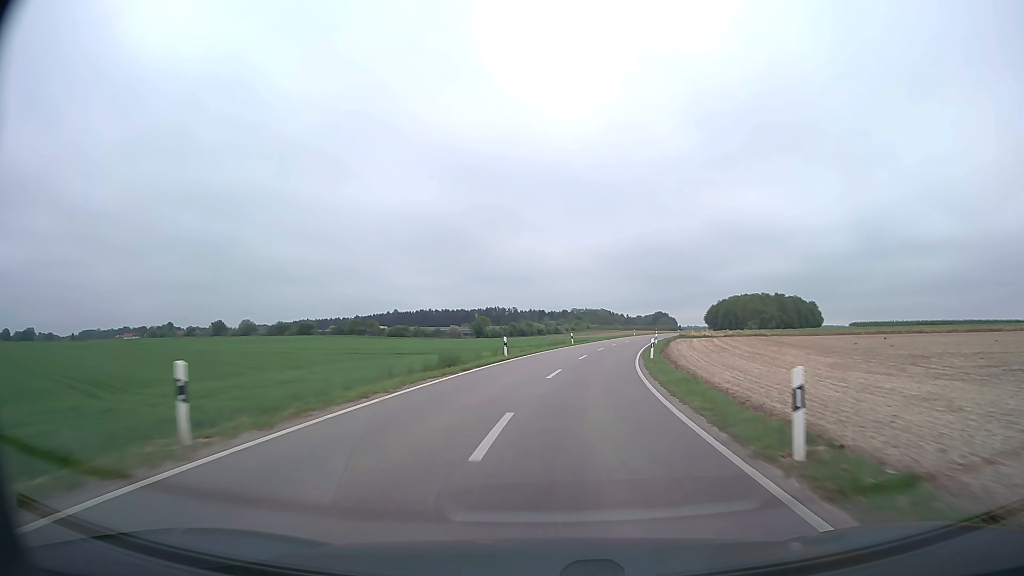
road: unclassified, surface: asphalt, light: Day
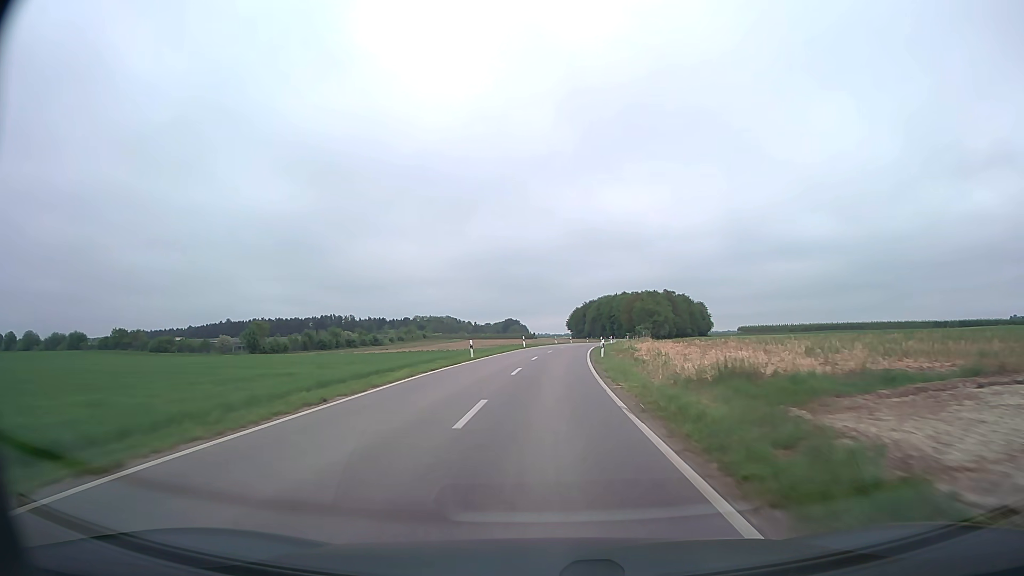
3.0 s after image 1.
(+10.1, +69.0) m; +13°
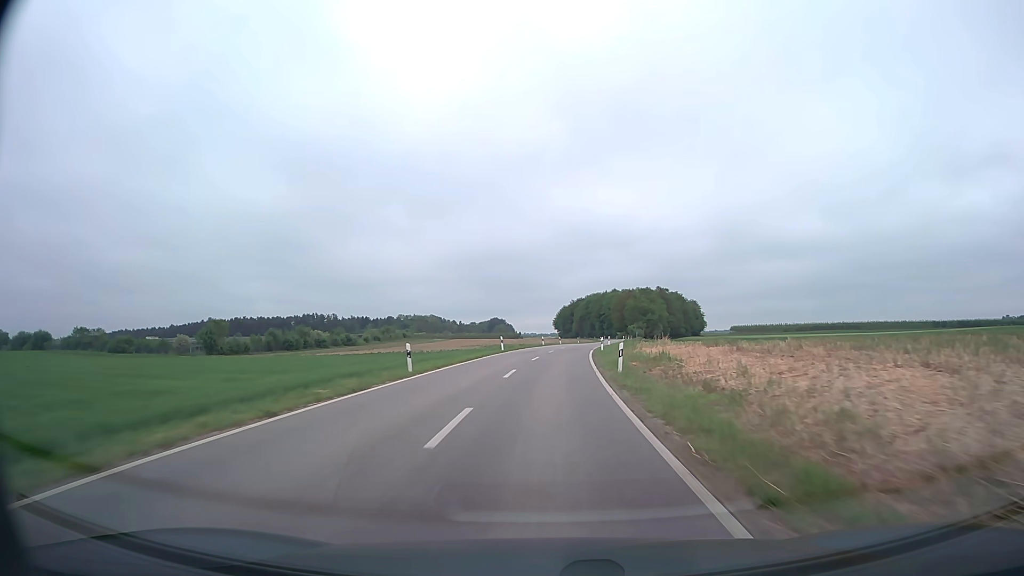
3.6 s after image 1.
(+0.2, +13.9) m; +1°
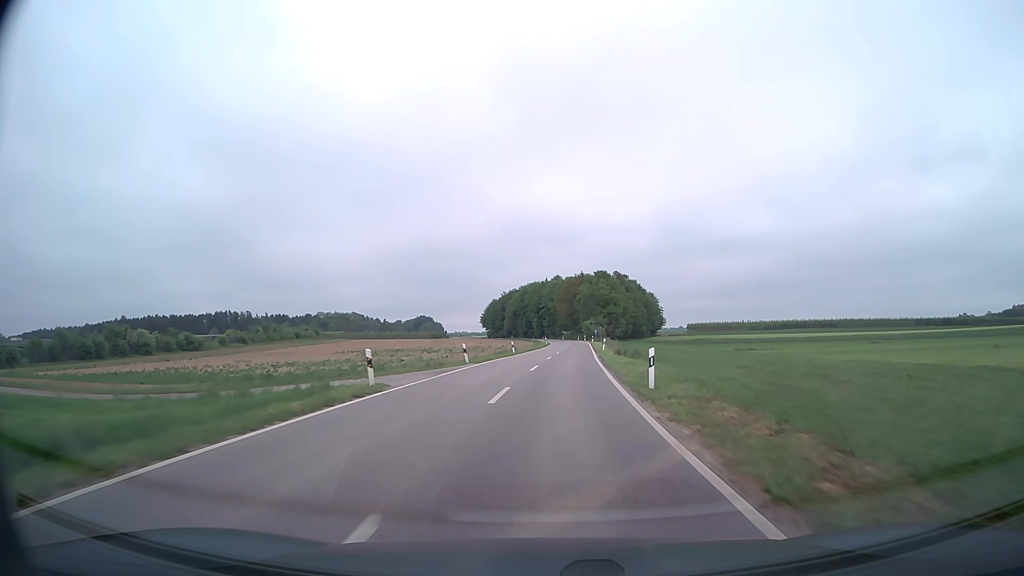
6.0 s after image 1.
(+2.4, +55.0) m; +6°
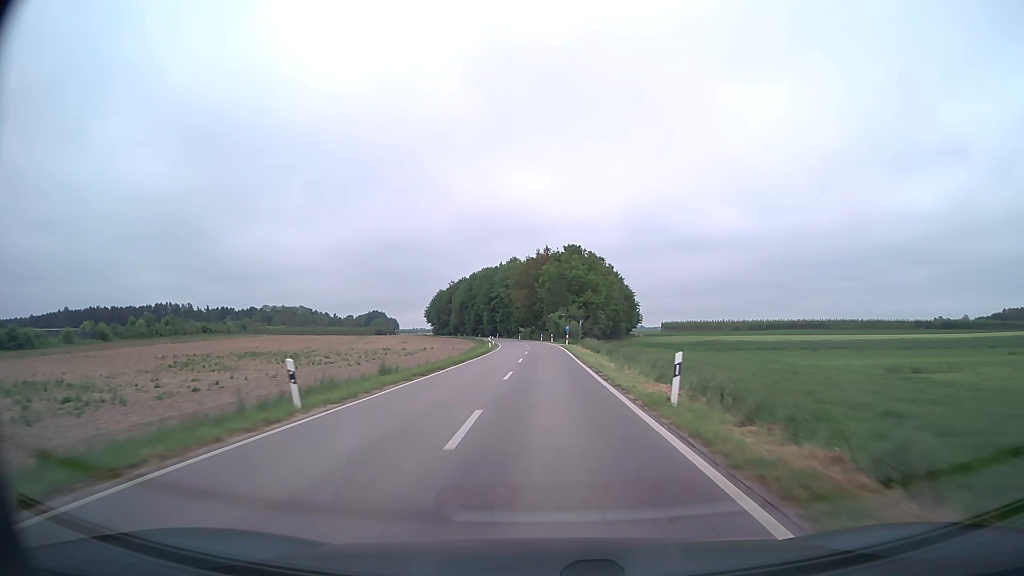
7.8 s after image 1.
(+1.6, +41.2) m; +4°
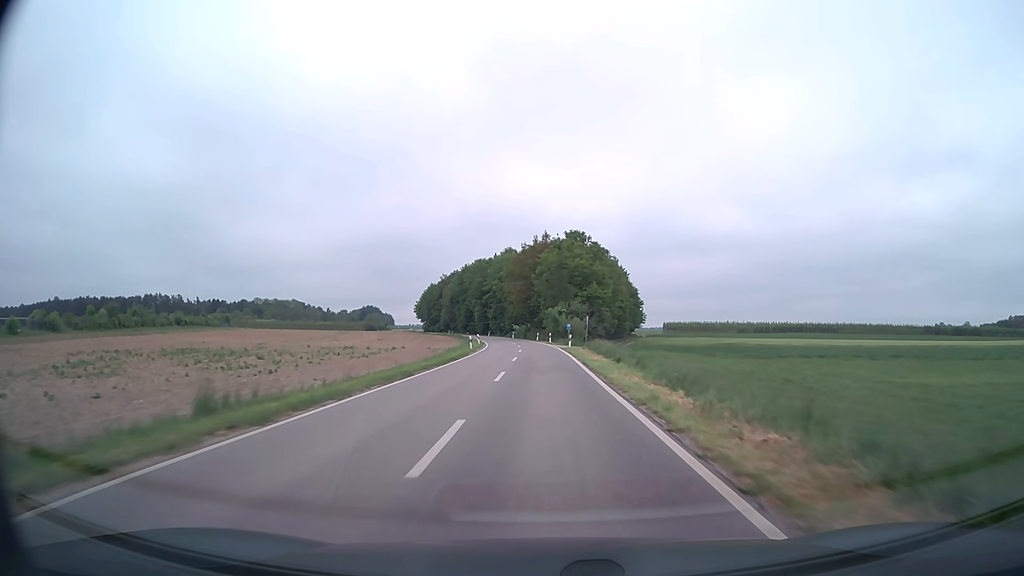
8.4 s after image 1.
(0.0, +13.8) m; 0°
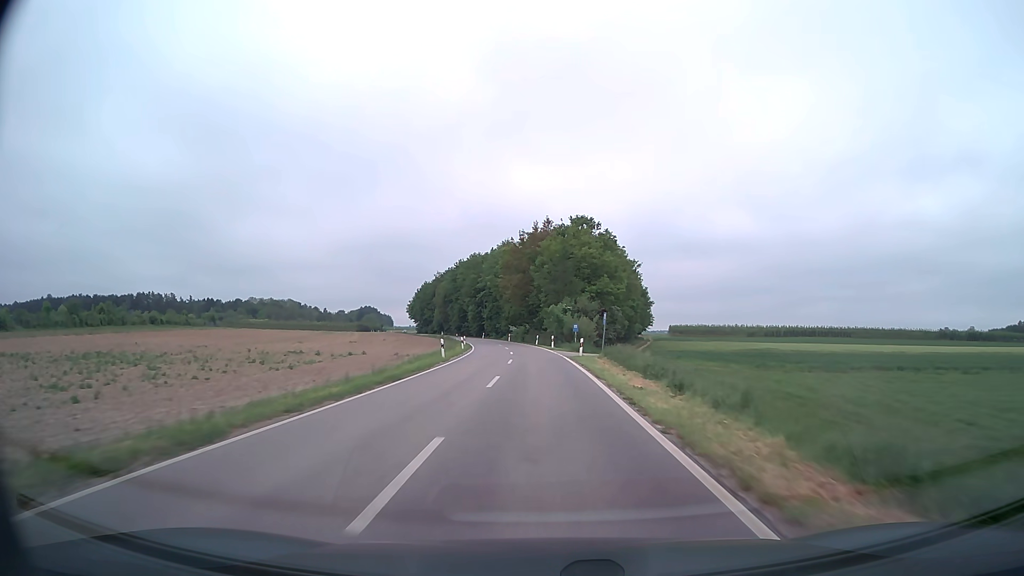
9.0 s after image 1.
(0.0, +13.8) m; 0°
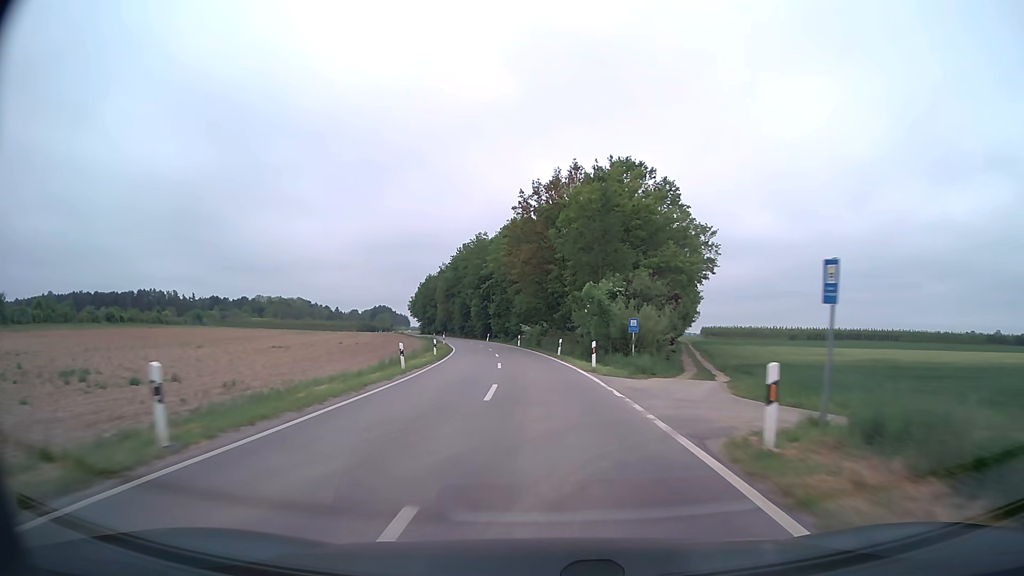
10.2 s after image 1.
(-0.3, +27.6) m; -1°
(0, +10) (0, +20) (-1, +30) (-1, +40) (-2, +50) (-4, +60) (-5, +70) (-7, +79) (-10, +89) (-12, +99) m
